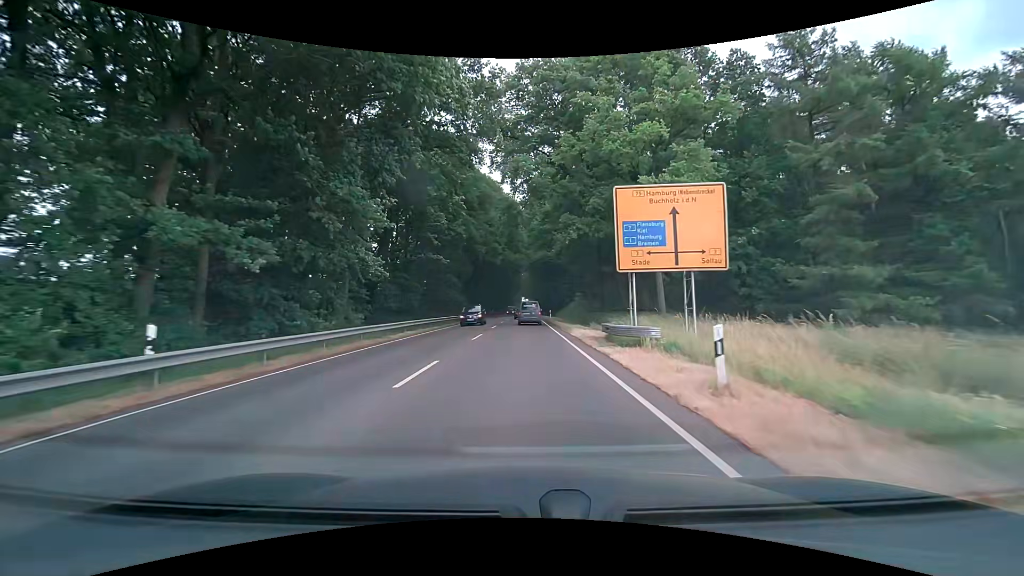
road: primary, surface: asphalt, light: Day
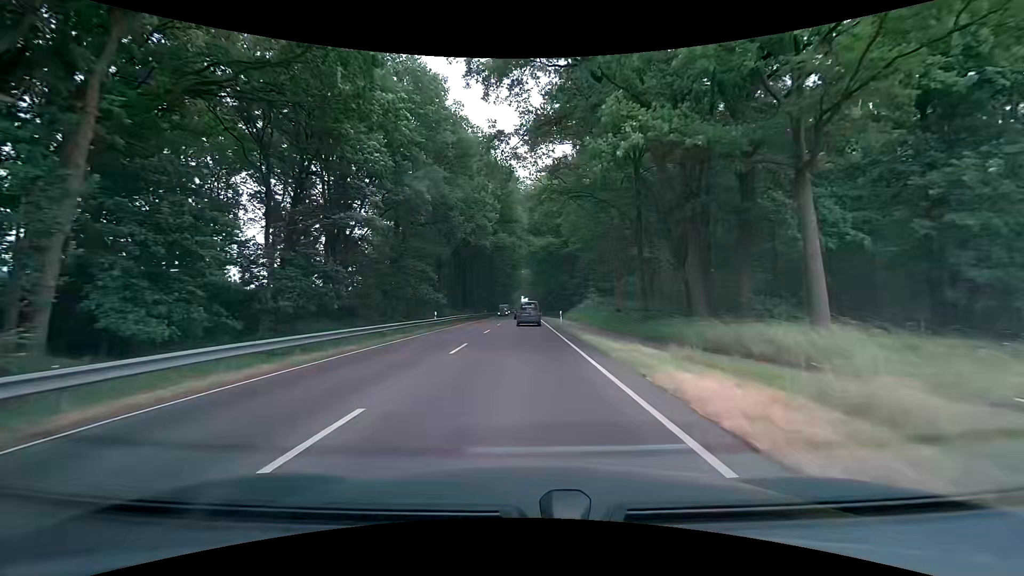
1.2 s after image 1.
(0.0, +17.9) m; 0°
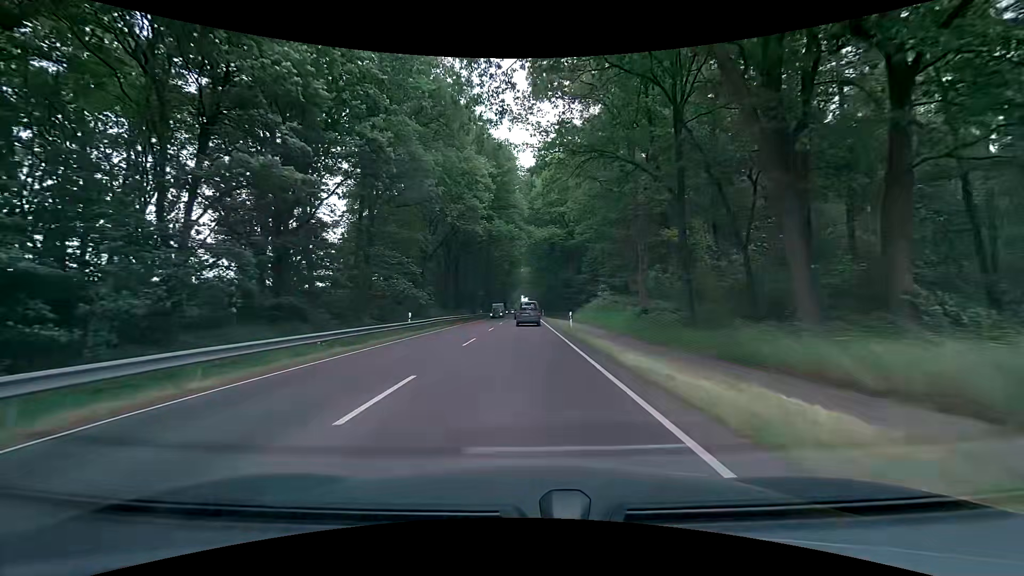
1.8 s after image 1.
(0.0, +8.8) m; 0°
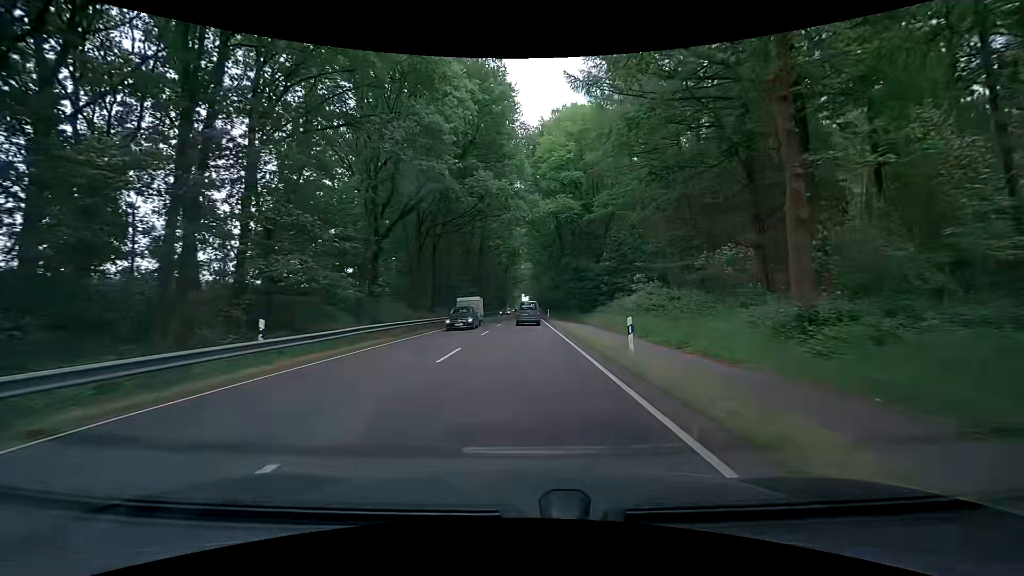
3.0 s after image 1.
(0.0, +17.5) m; +1°
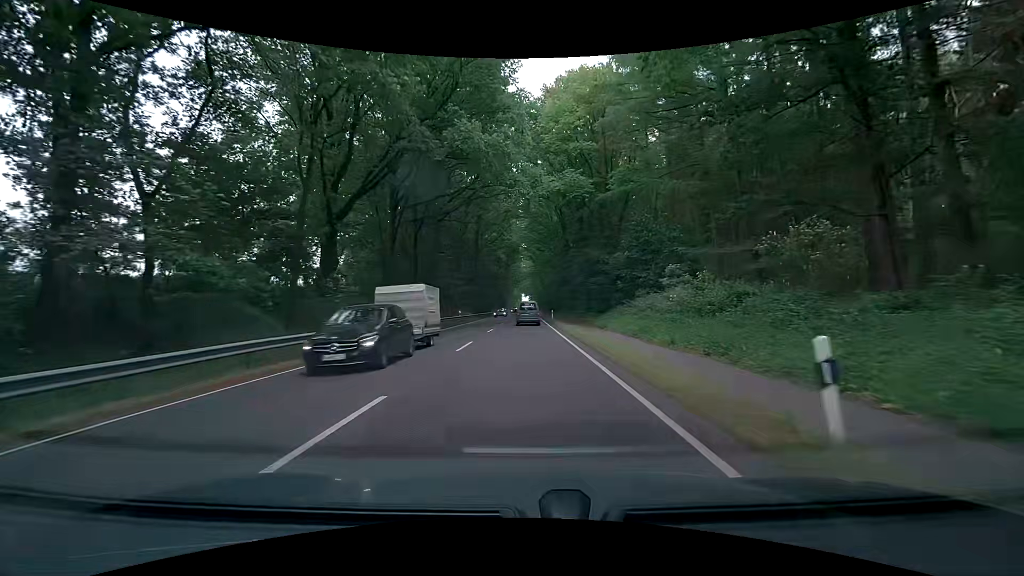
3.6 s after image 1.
(-0.1, +8.8) m; -2°
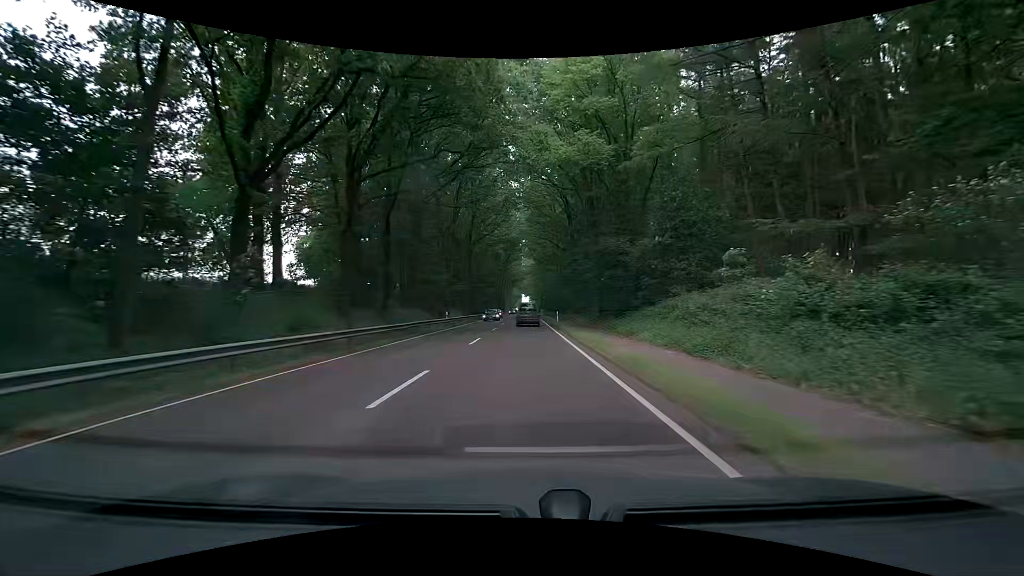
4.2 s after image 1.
(+0.2, +8.8) m; +2°
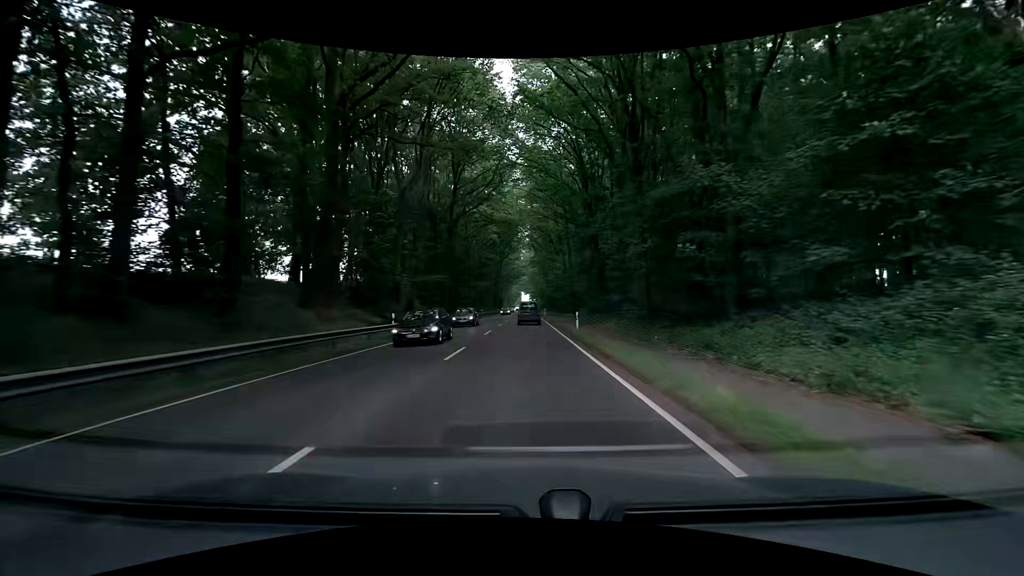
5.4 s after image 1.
(-0.2, +18.0) m; -1°
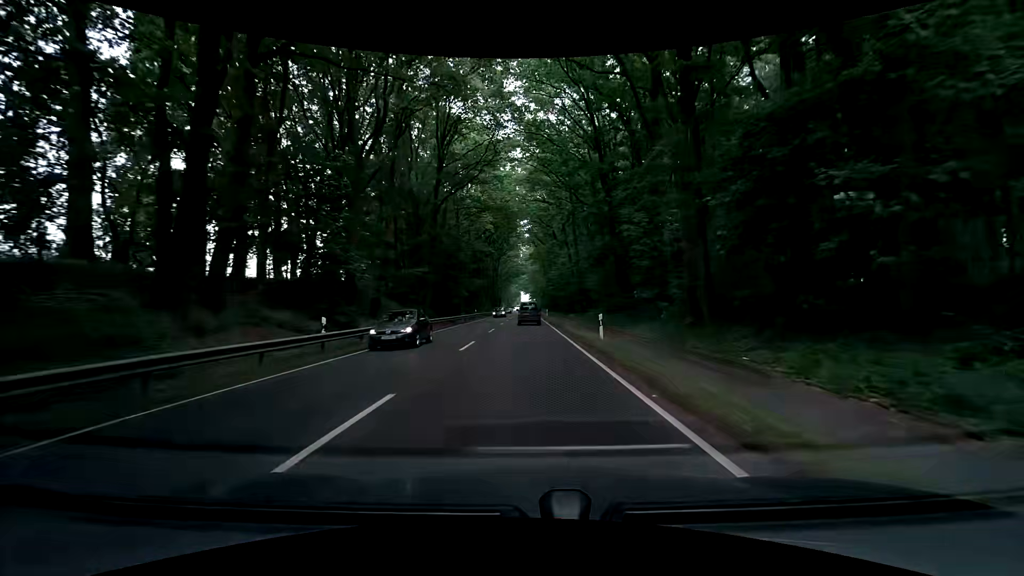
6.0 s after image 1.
(-0.1, +9.1) m; -1°
(0, +10) (0, +20) (0, +30) (+1, +40) (+1, +50) (+1, +60) (+1, +70) (+1, +80) (+1, +90) (+1, +100) m
